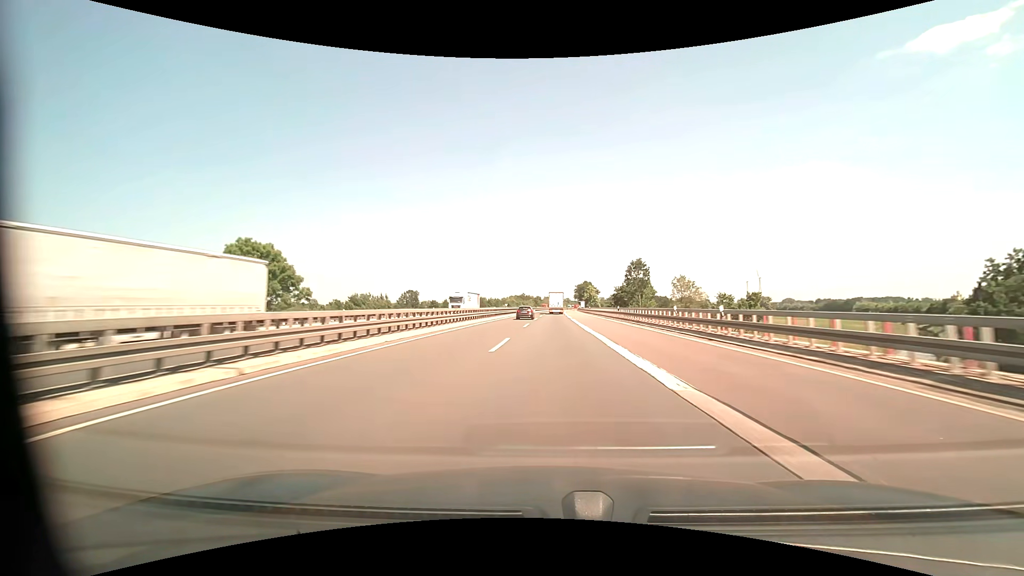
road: motorway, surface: asphalt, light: Day
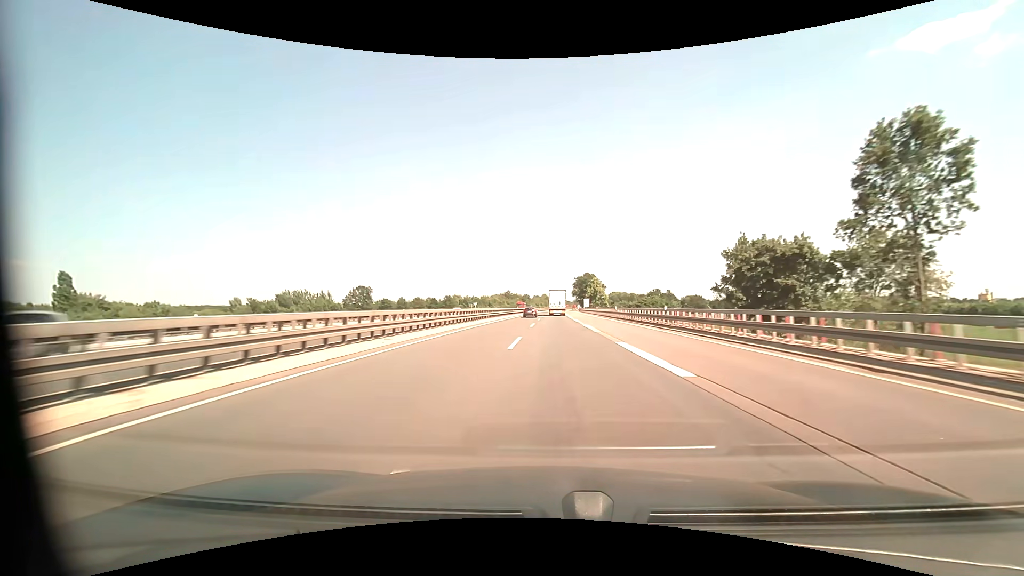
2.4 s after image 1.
(+0.4, +70.2) m; +1°
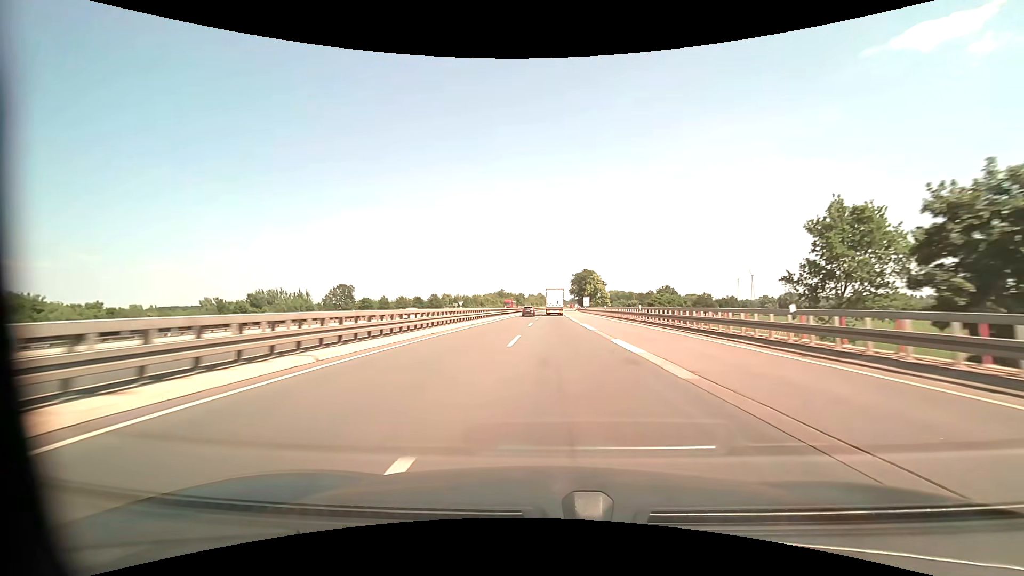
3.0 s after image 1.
(+0.1, +17.5) m; +1°
